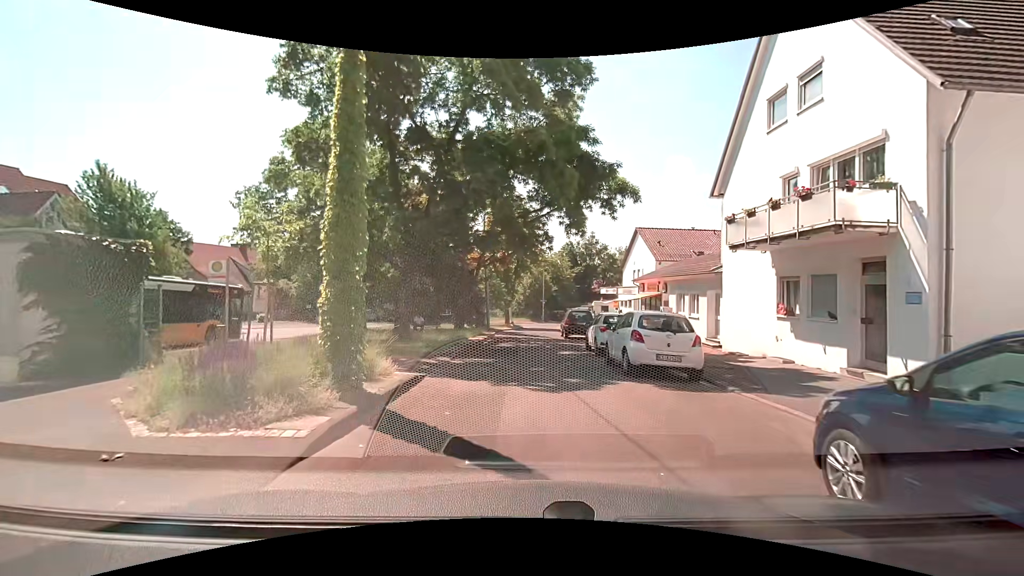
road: residential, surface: asphalt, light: Day
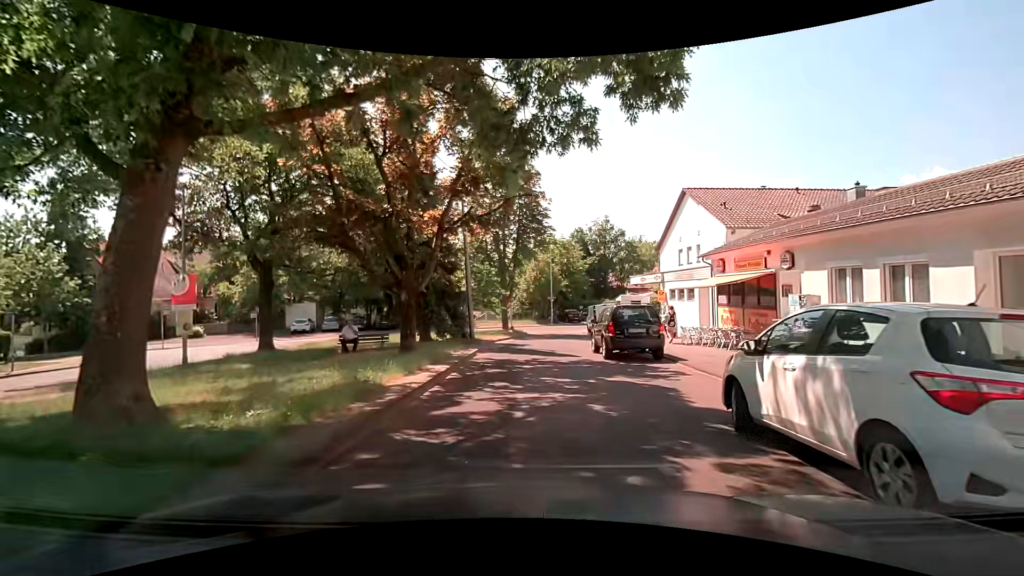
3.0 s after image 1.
(+0.7, +13.7) m; +2°
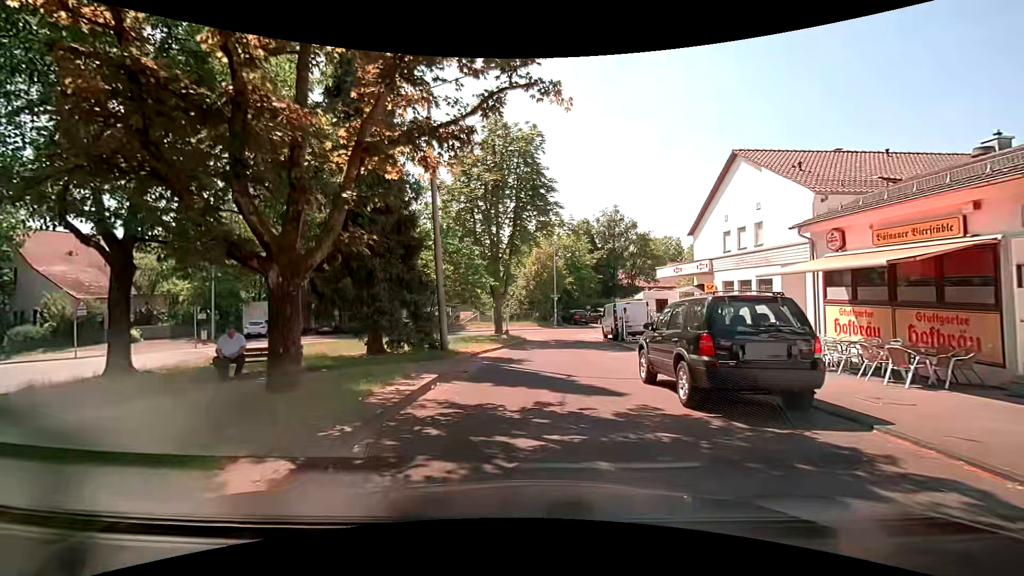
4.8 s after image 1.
(+0.1, +7.9) m; +2°
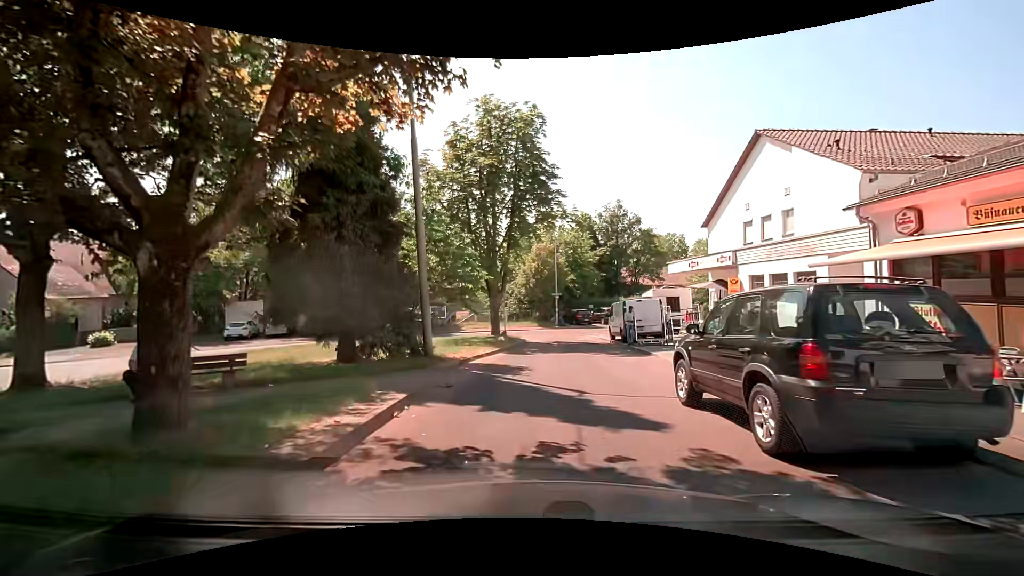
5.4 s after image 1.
(-0.1, +2.6) m; 0°
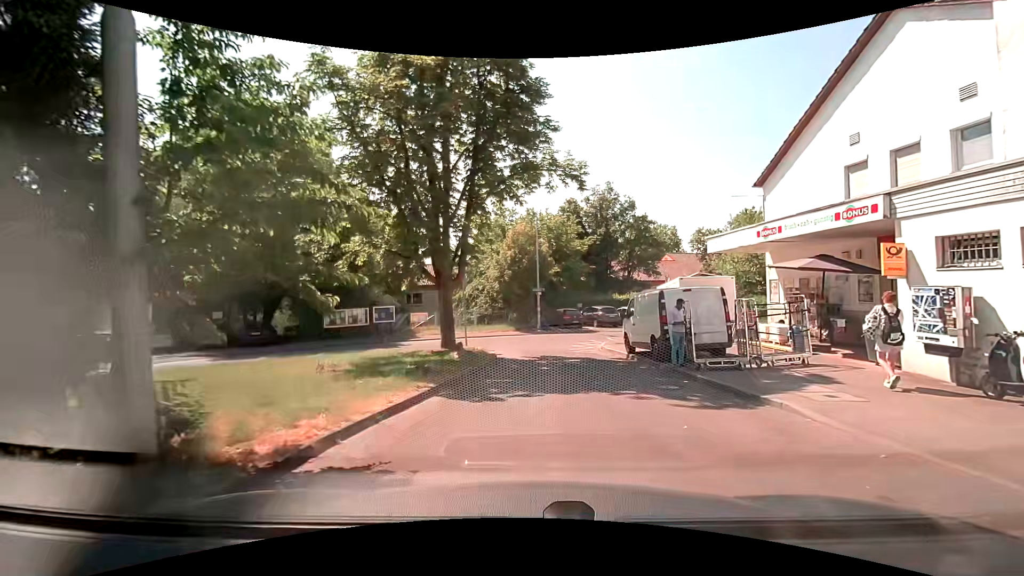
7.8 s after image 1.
(-0.2, +9.5) m; +2°
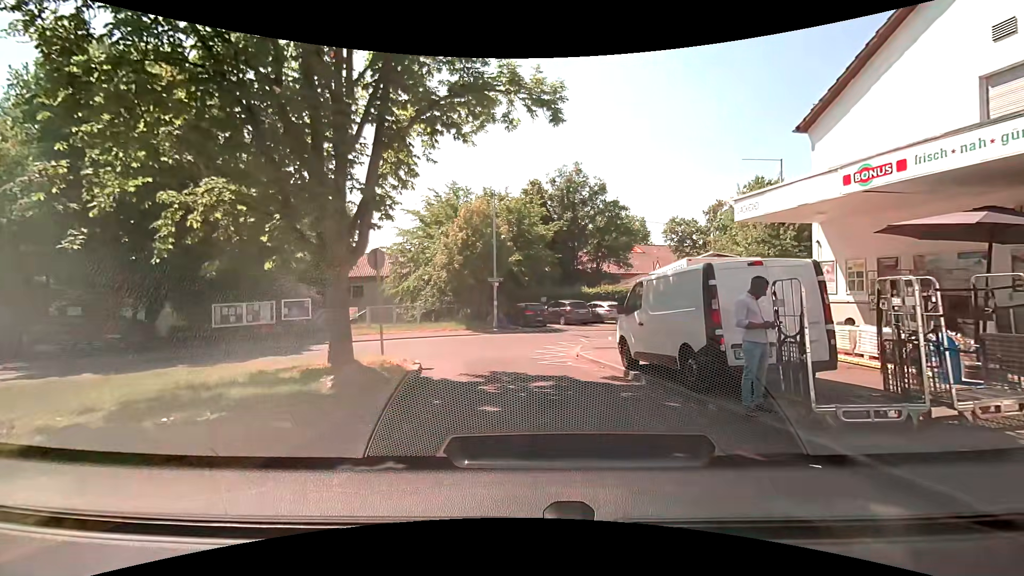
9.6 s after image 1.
(0.0, +6.3) m; +3°
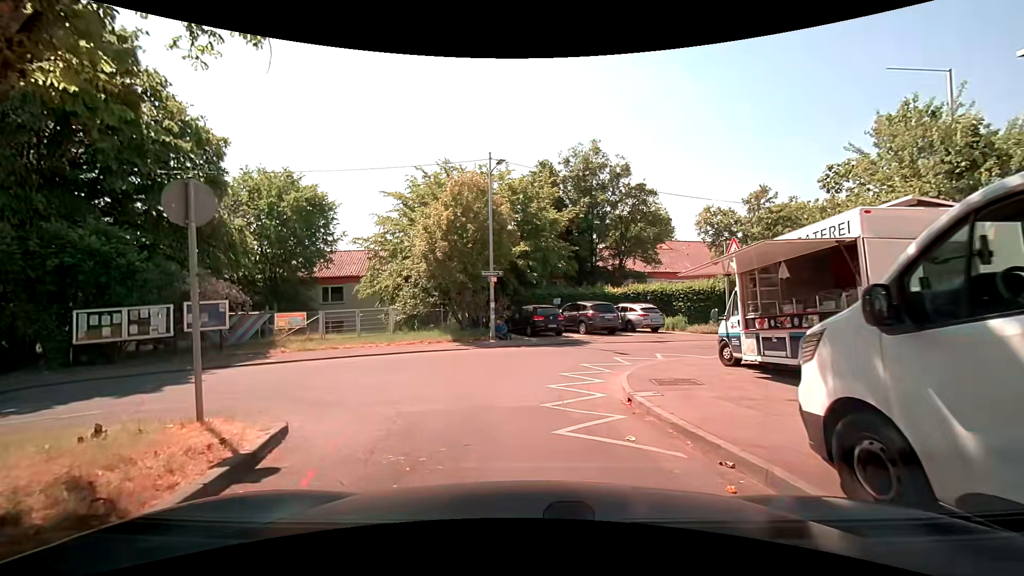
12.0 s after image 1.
(+0.1, +7.7) m; -1°
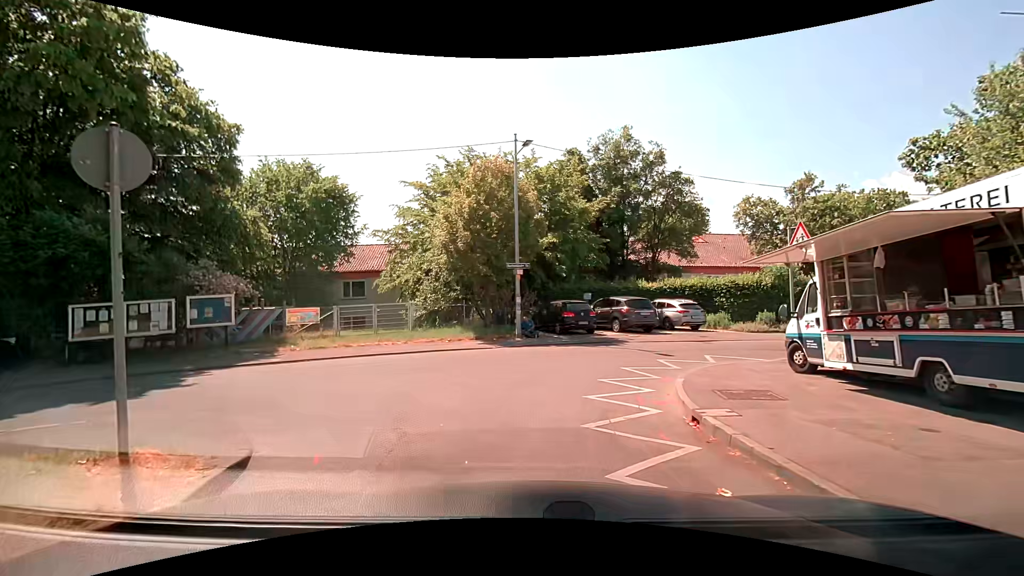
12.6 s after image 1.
(-0.1, +1.7) m; -3°
